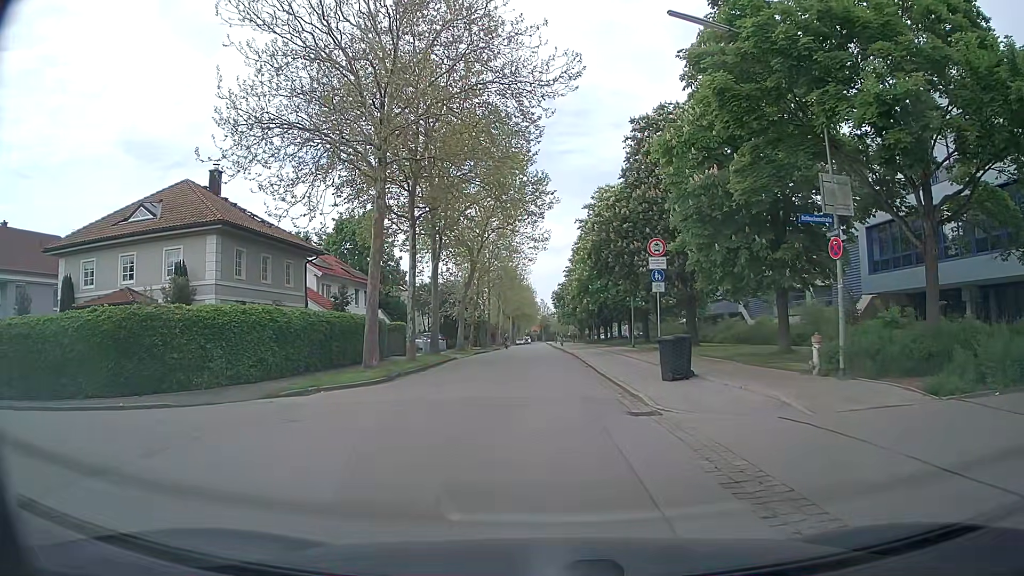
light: Day
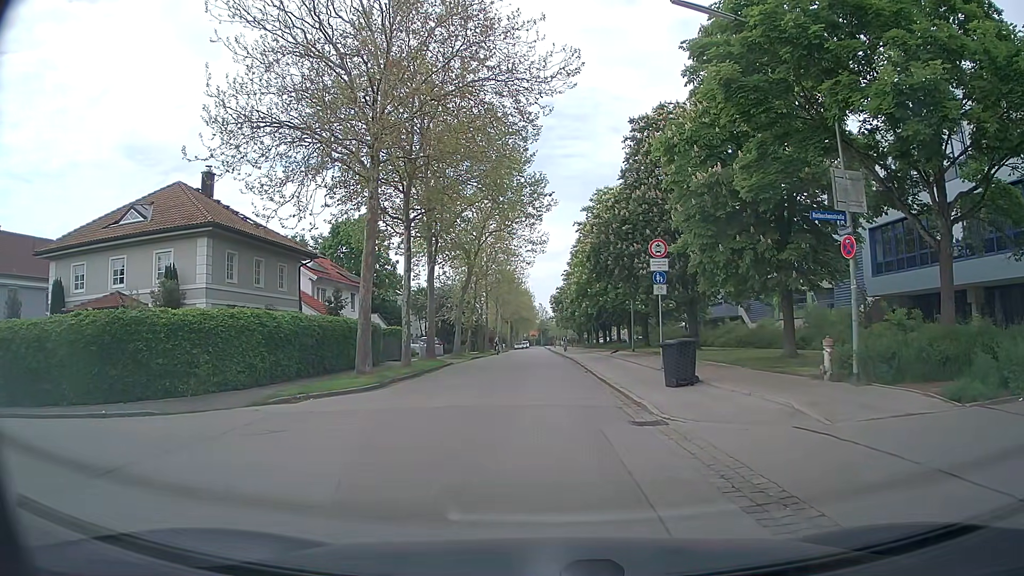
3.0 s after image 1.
(0.0, +0.7) m; 0°
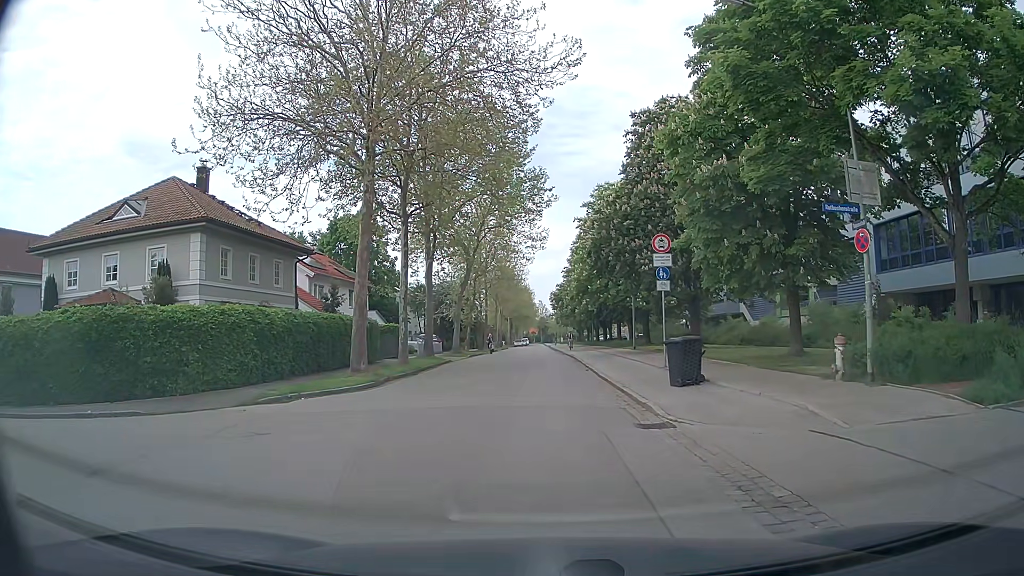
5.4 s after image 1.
(0.0, +0.6) m; 0°
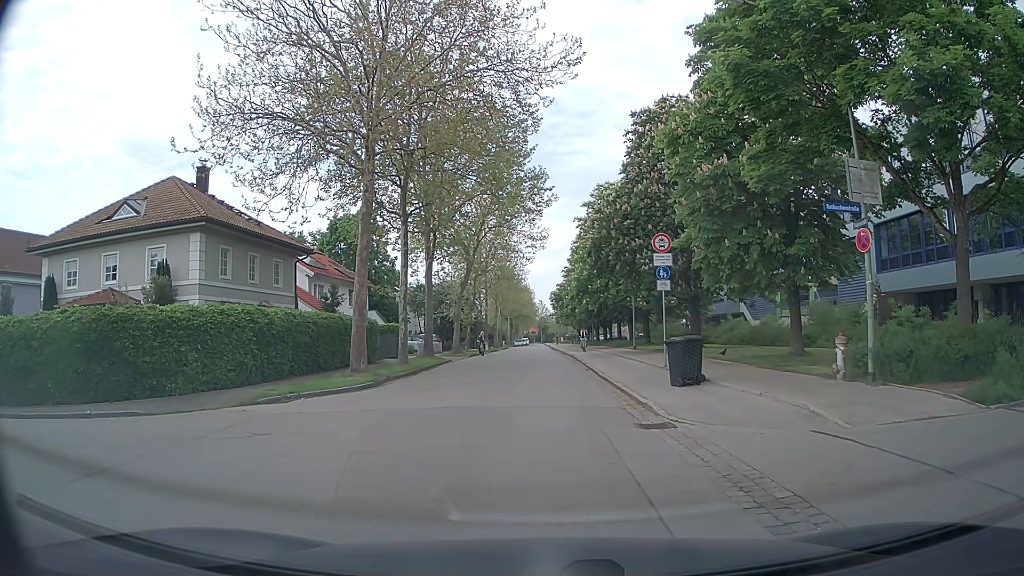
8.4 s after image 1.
(0.0, +0.1) m; 0°
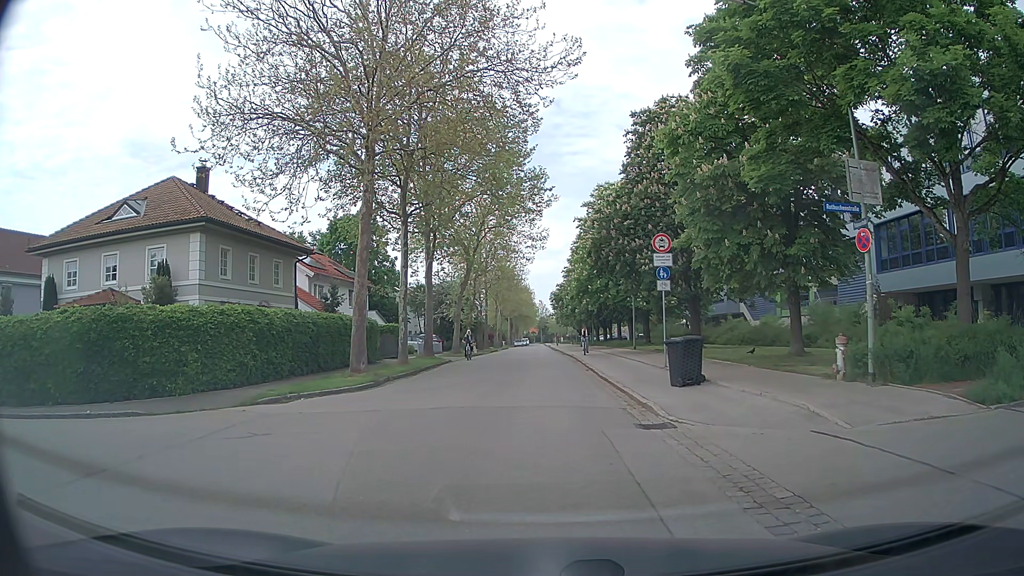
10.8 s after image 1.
(0.0, 0.0) m; 0°
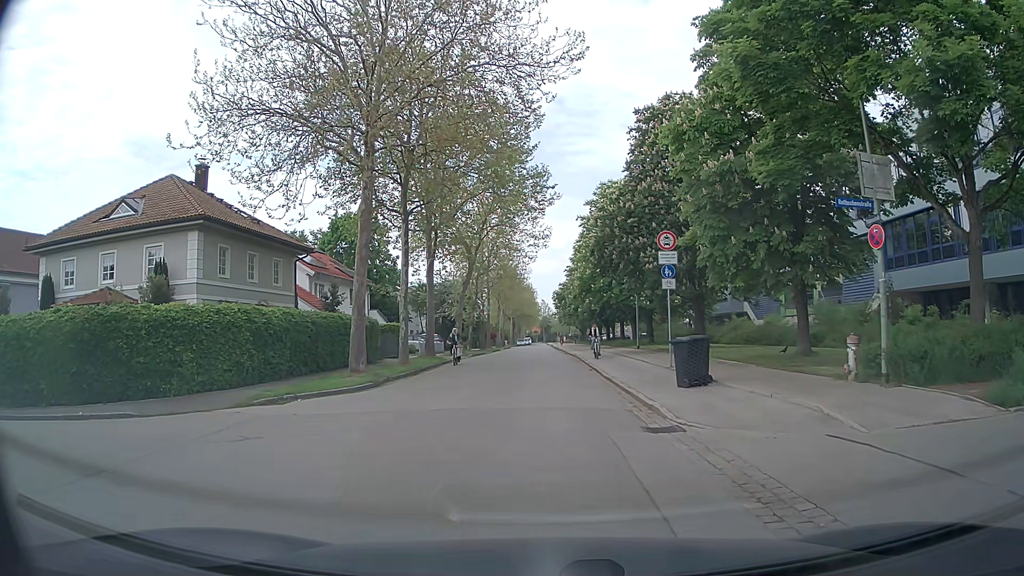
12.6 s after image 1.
(0.0, +0.4) m; 0°
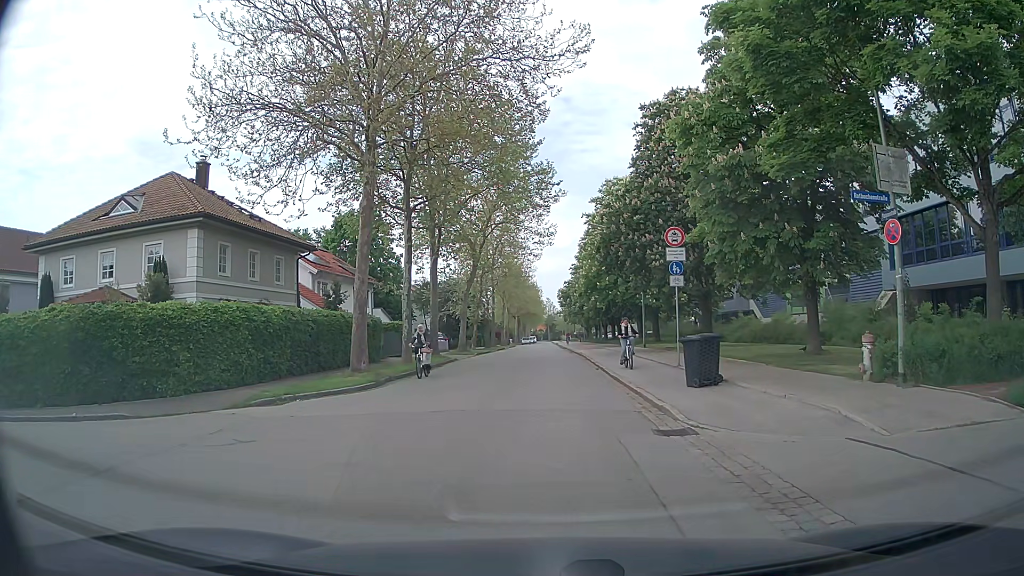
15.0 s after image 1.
(0.0, +0.5) m; 0°
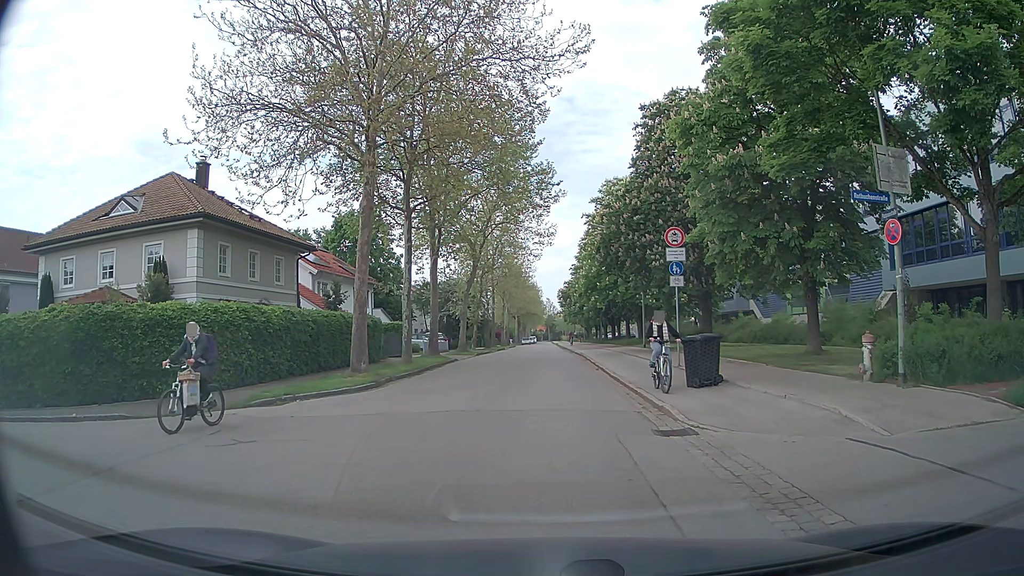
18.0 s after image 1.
(0.0, 0.0) m; 0°
